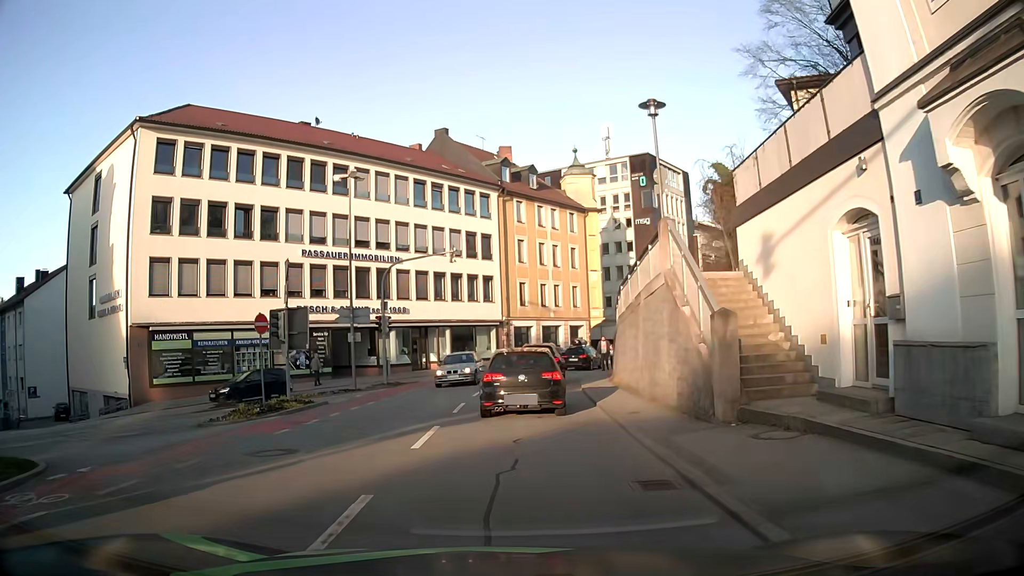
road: tertiary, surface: asphalt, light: Day
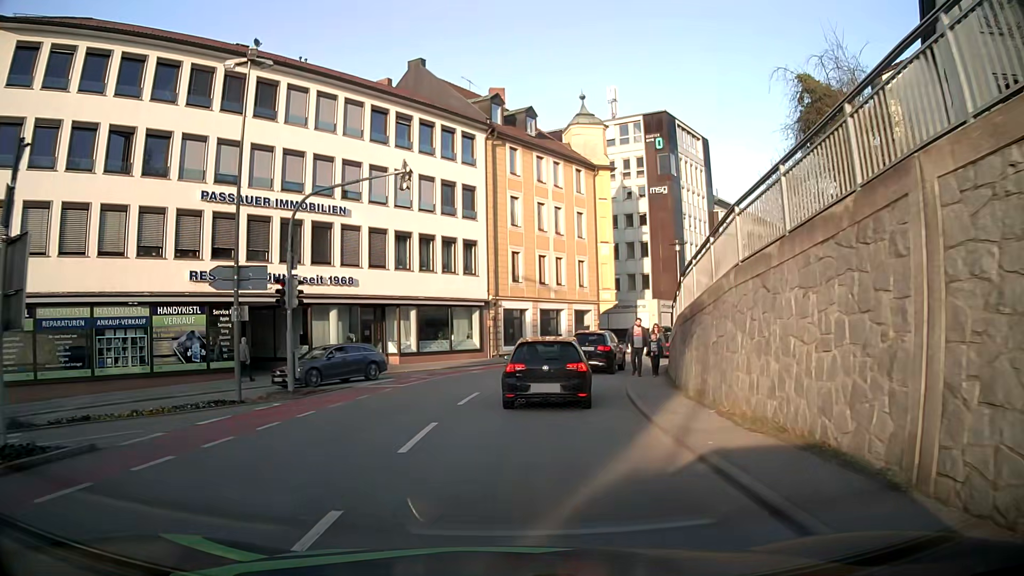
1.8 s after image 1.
(-0.1, +13.1) m; +1°
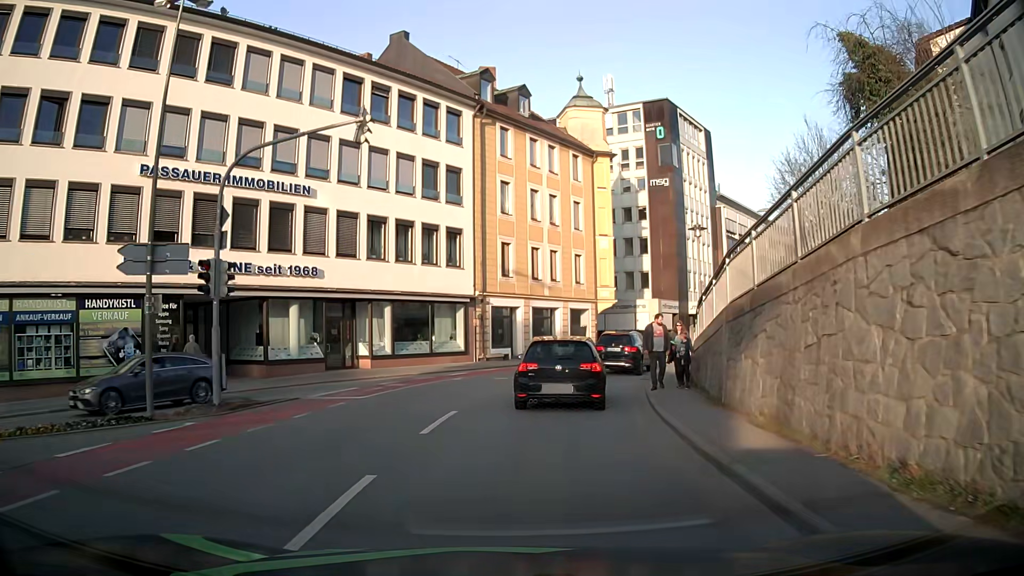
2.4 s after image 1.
(0.0, +4.6) m; 0°
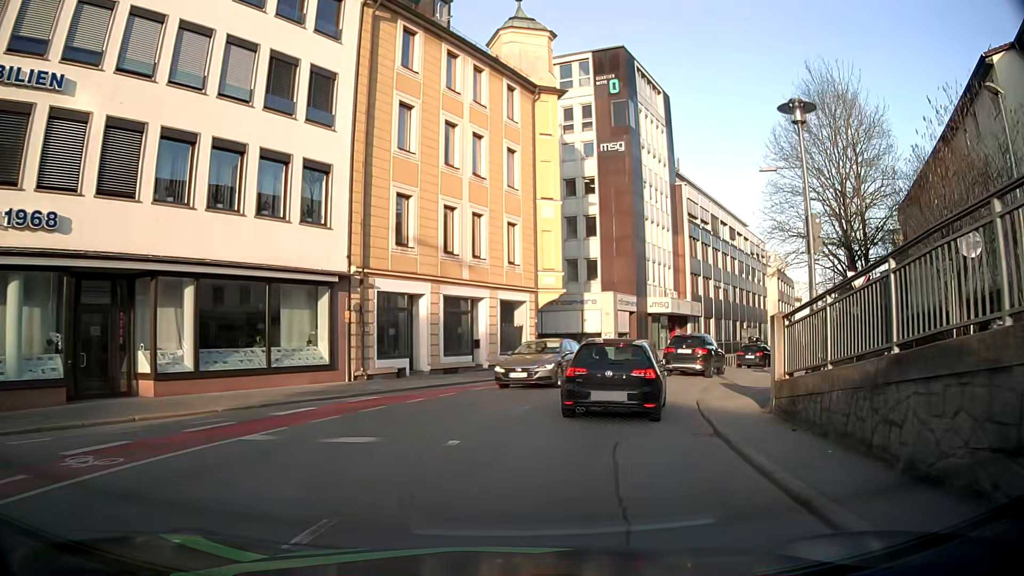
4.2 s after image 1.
(+0.5, +13.7) m; +6°
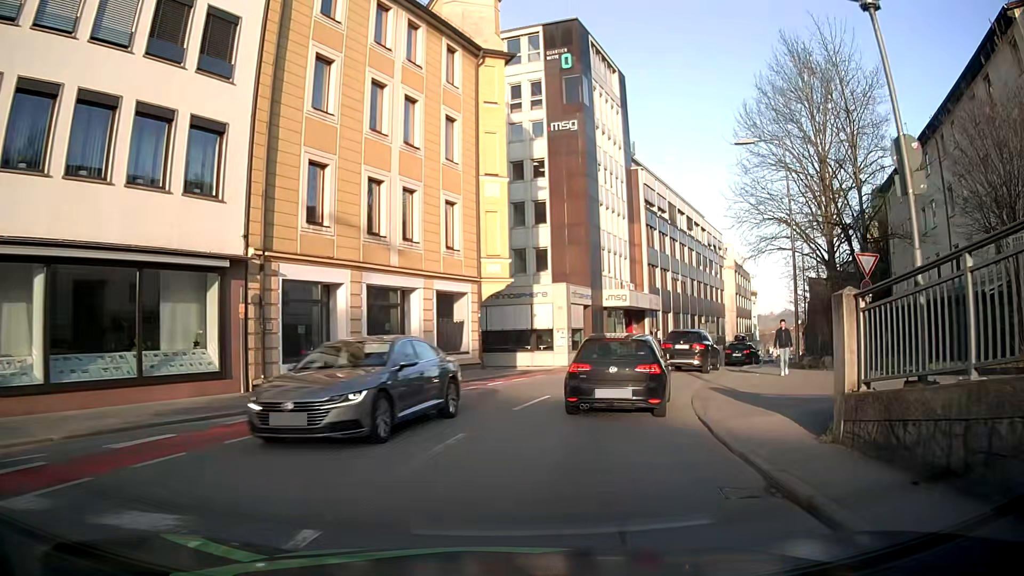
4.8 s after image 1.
(+0.2, +4.4) m; +4°
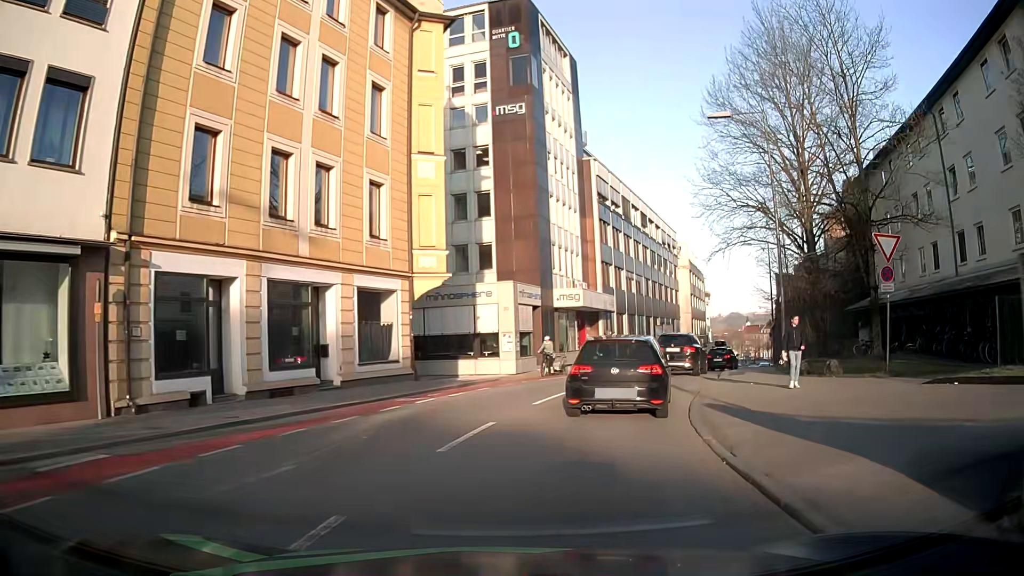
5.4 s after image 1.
(+0.2, +4.3) m; +5°
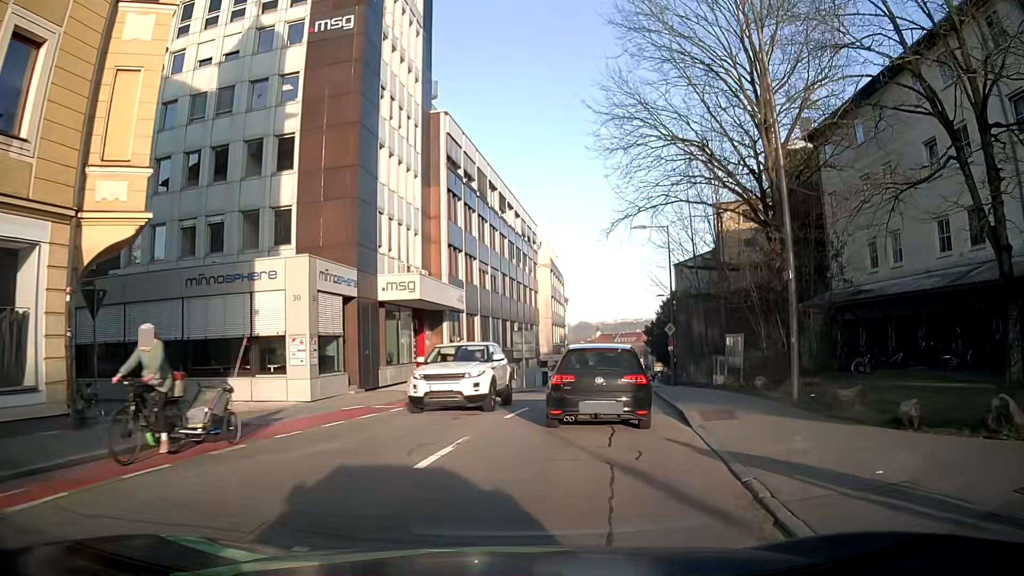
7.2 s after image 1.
(+1.4, +12.5) m; +13°
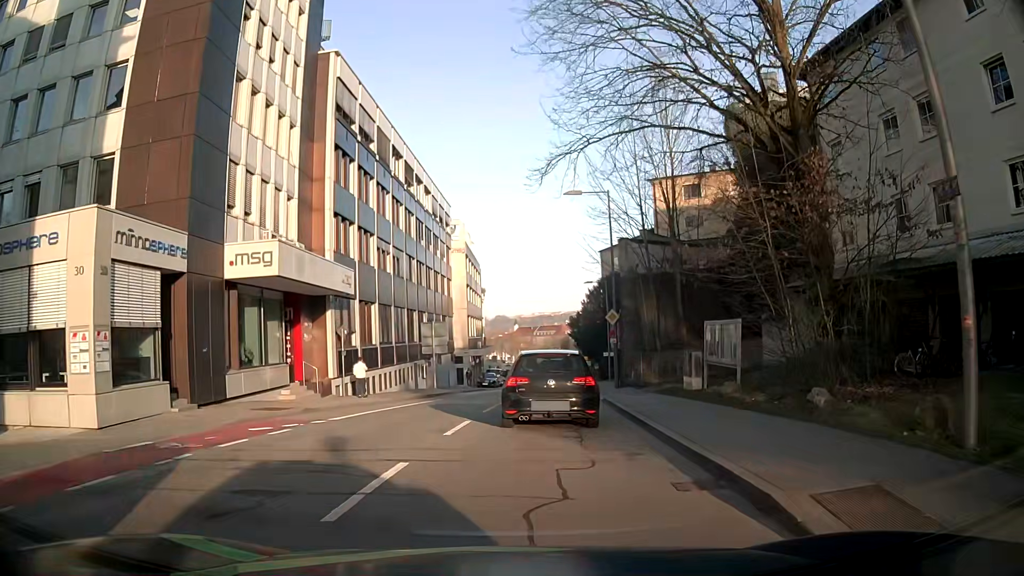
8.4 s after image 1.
(+0.6, +8.0) m; +7°
(0, +10) (+1, +20) (+2, +30) (+3, +40) (+4, +50) (+5, +60) (+6, +70) (+7, +80) (+8, +90) (+9, +100) m
